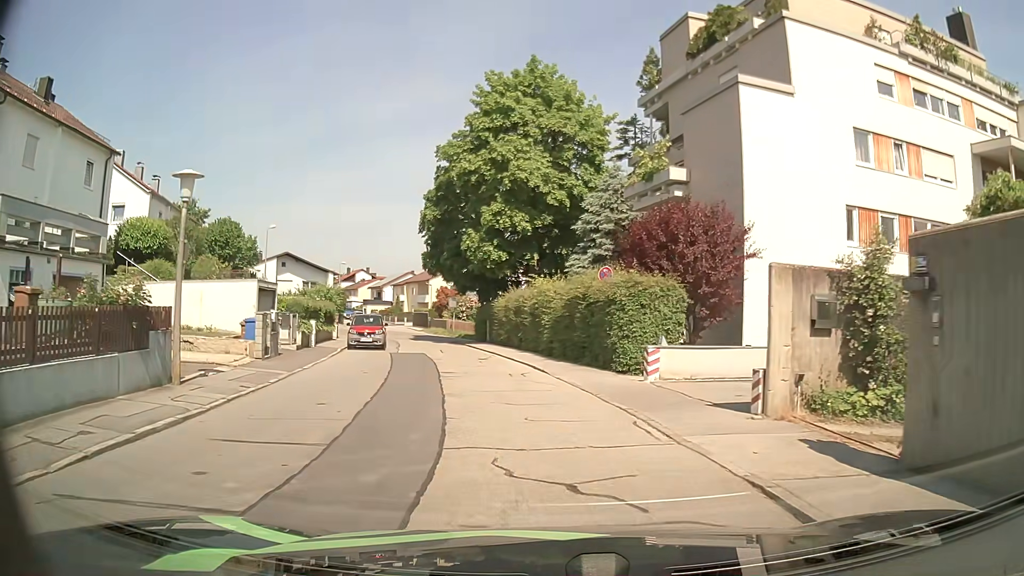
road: residential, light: Day
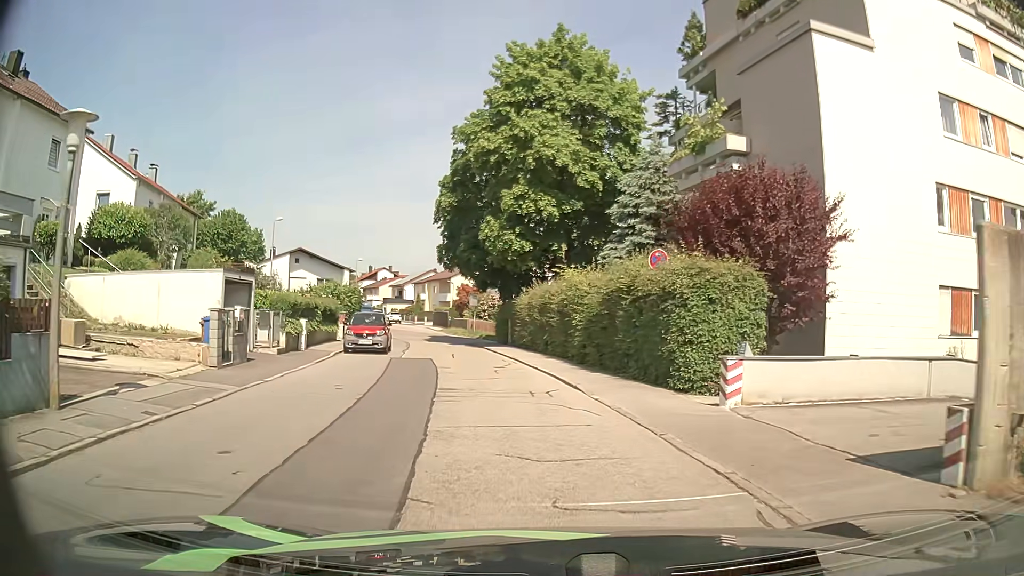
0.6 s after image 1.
(-0.1, +4.2) m; -1°
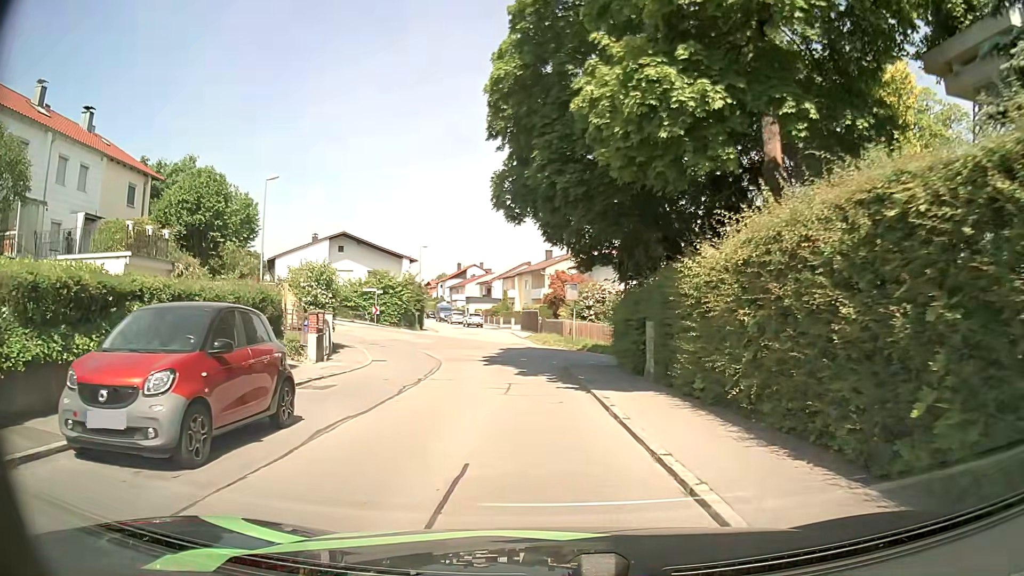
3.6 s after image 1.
(-1.7, +19.4) m; -9°
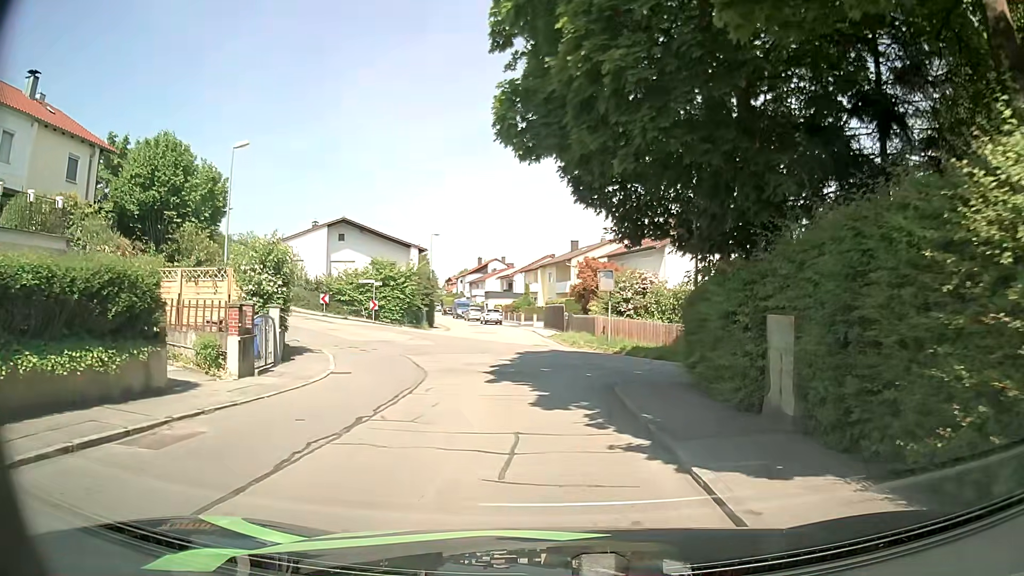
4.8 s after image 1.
(-0.1, +7.1) m; 0°
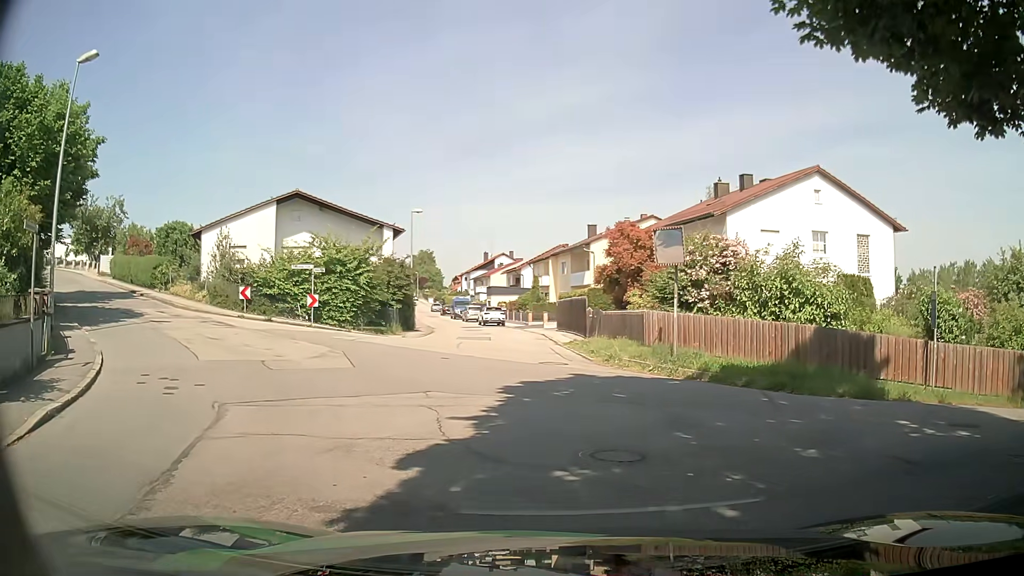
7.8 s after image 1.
(-0.4, +12.5) m; -2°
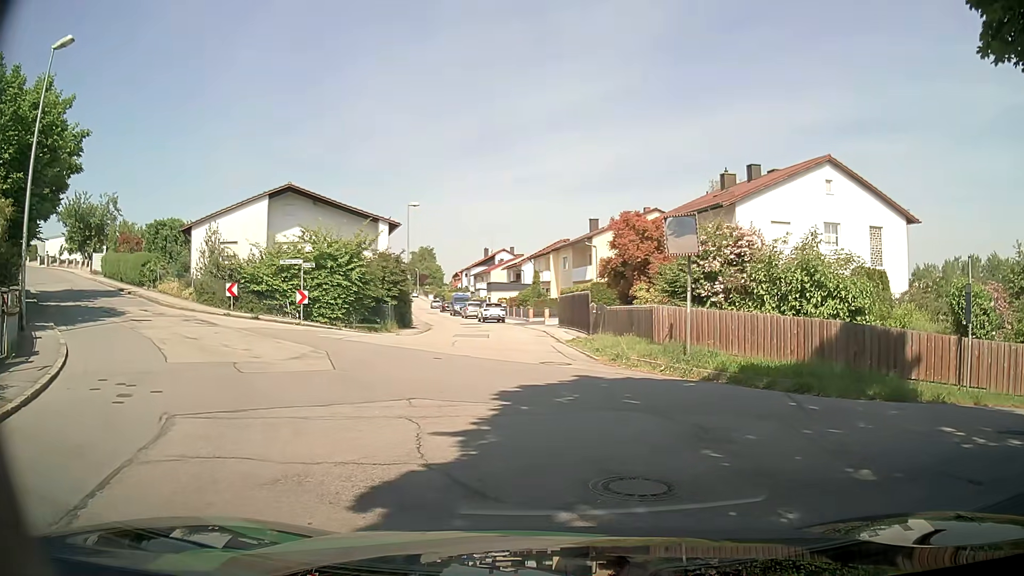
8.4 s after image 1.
(0.0, +1.4) m; +2°
